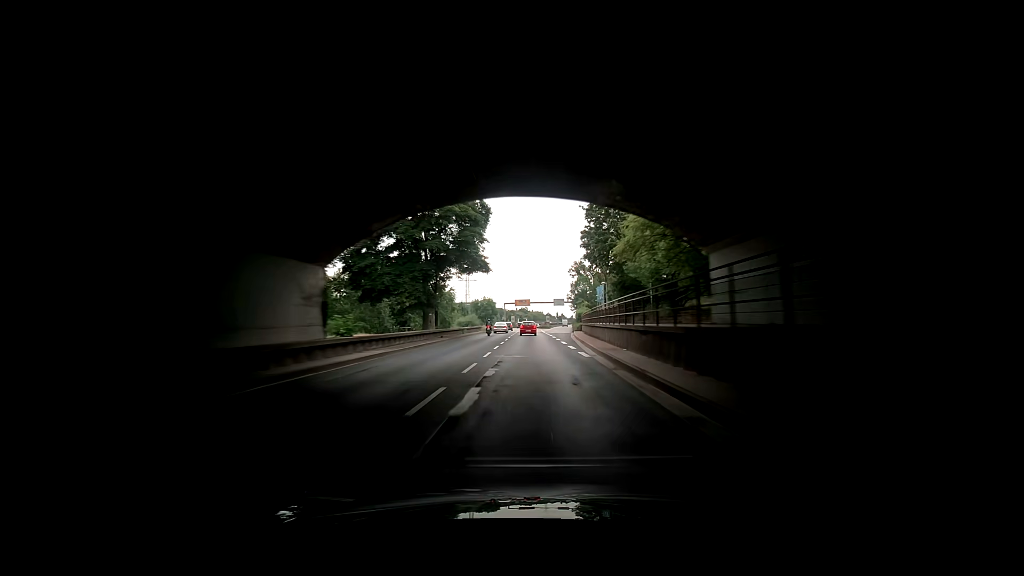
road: trunk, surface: asphalt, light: Day
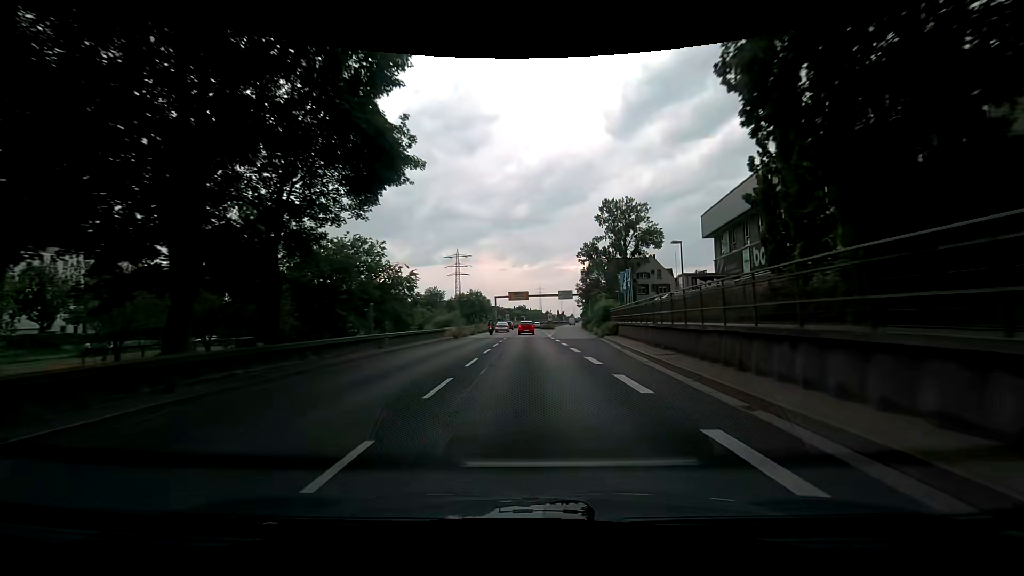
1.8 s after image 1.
(-0.4, +28.4) m; 0°
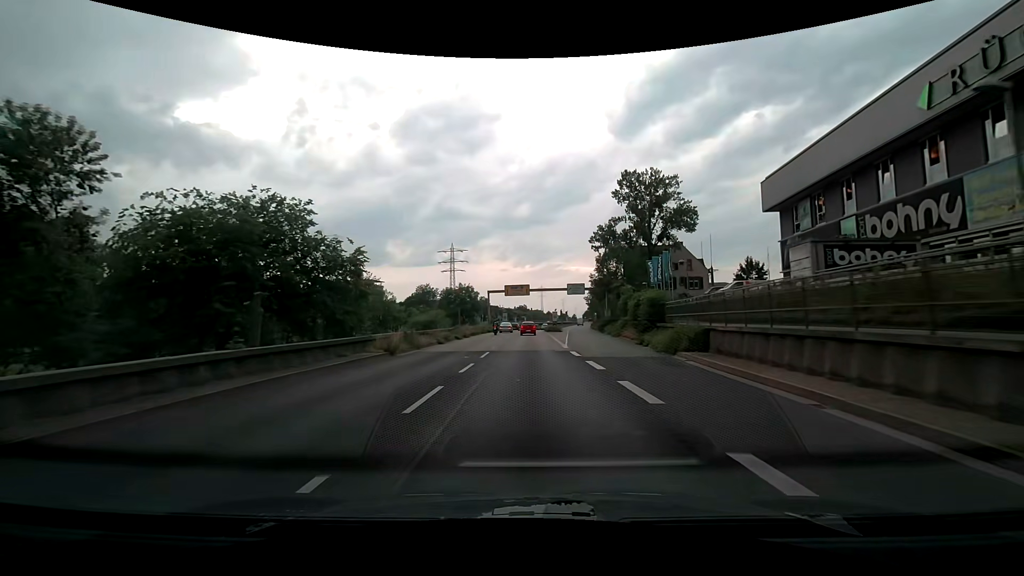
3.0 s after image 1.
(-0.2, +19.3) m; 0°
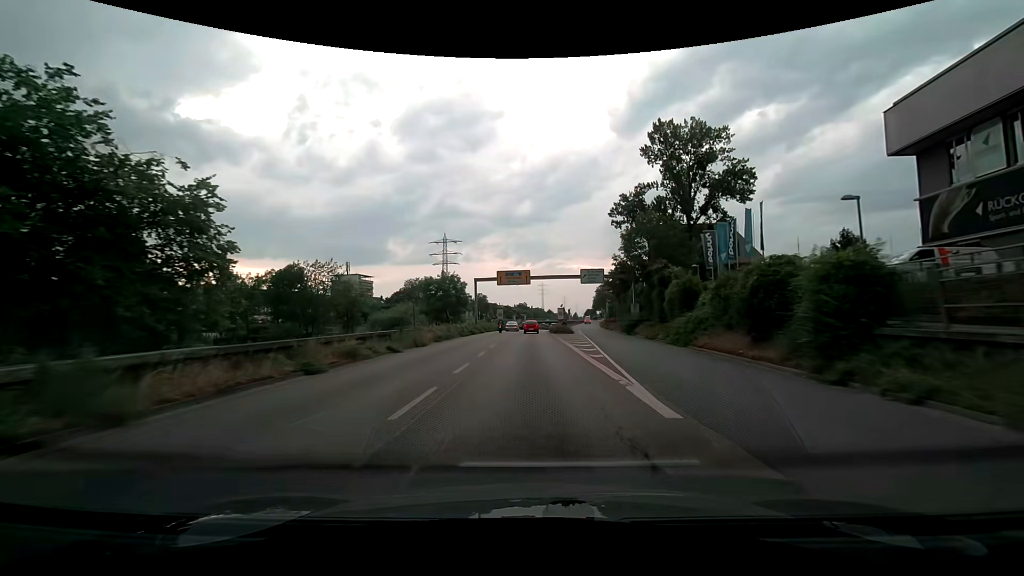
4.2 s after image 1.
(-0.2, +19.7) m; 0°
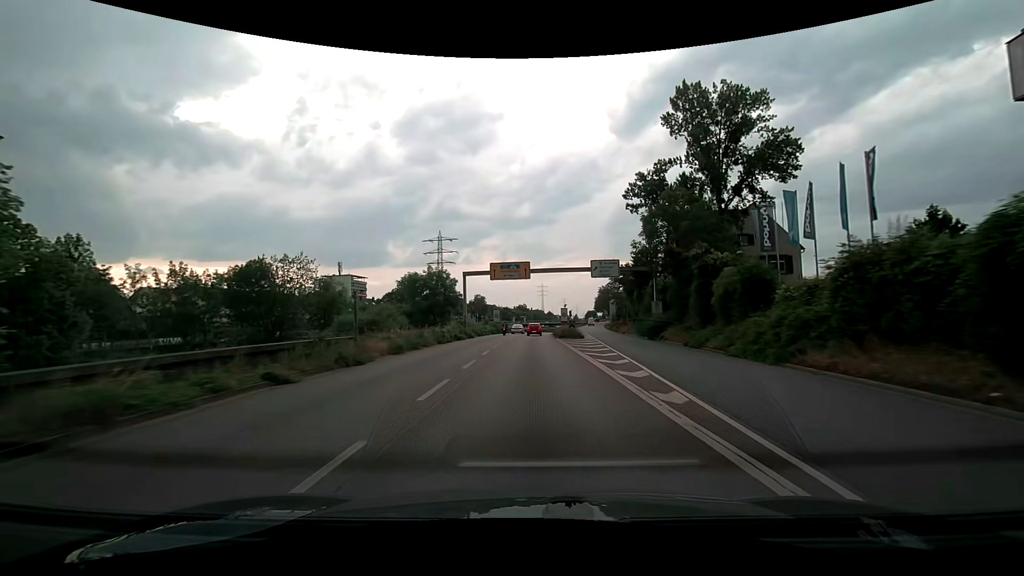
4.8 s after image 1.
(0.0, +10.0) m; 0°
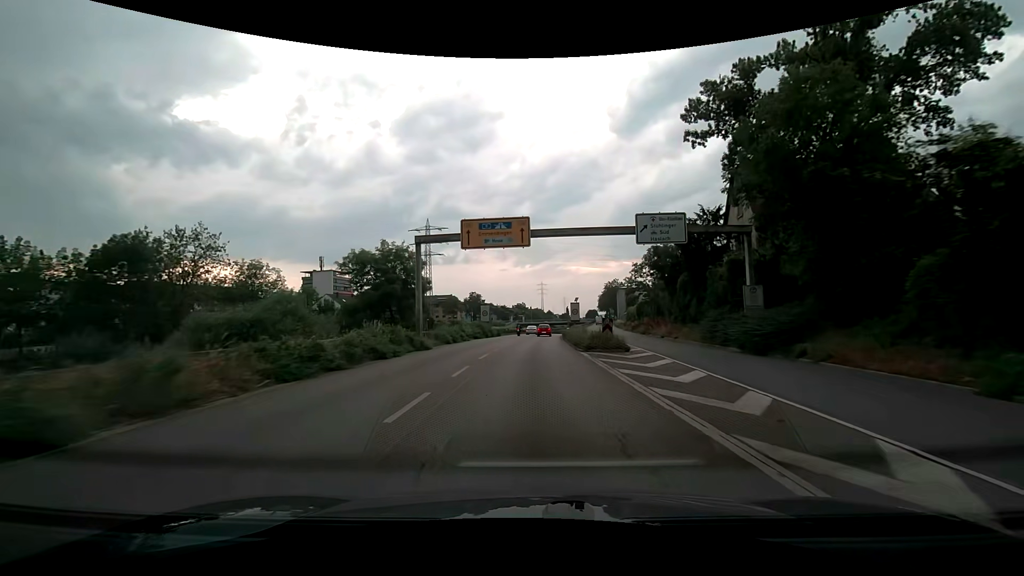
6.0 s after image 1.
(0.0, +20.5) m; 0°
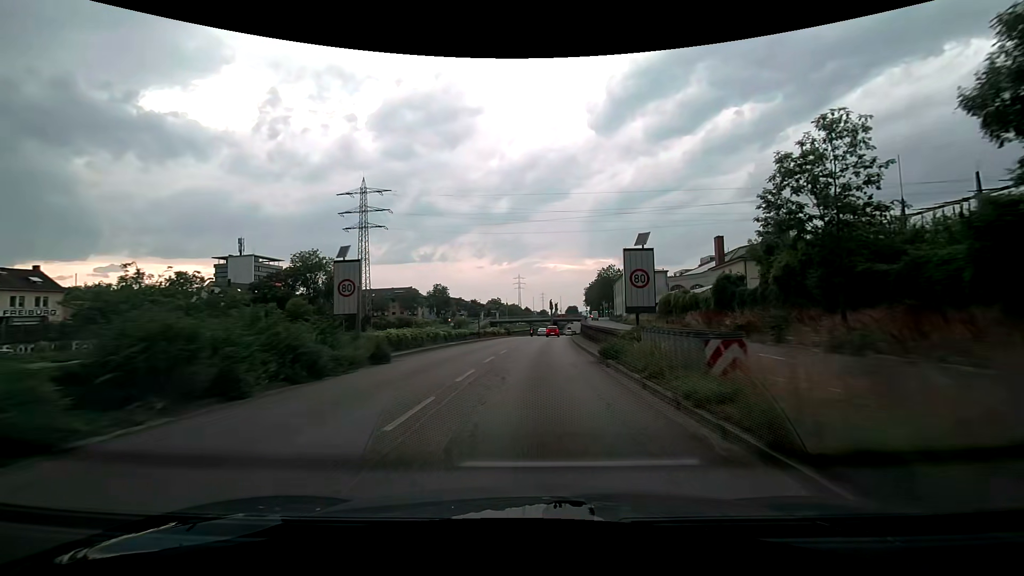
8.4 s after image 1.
(+0.7, +43.4) m; +2°
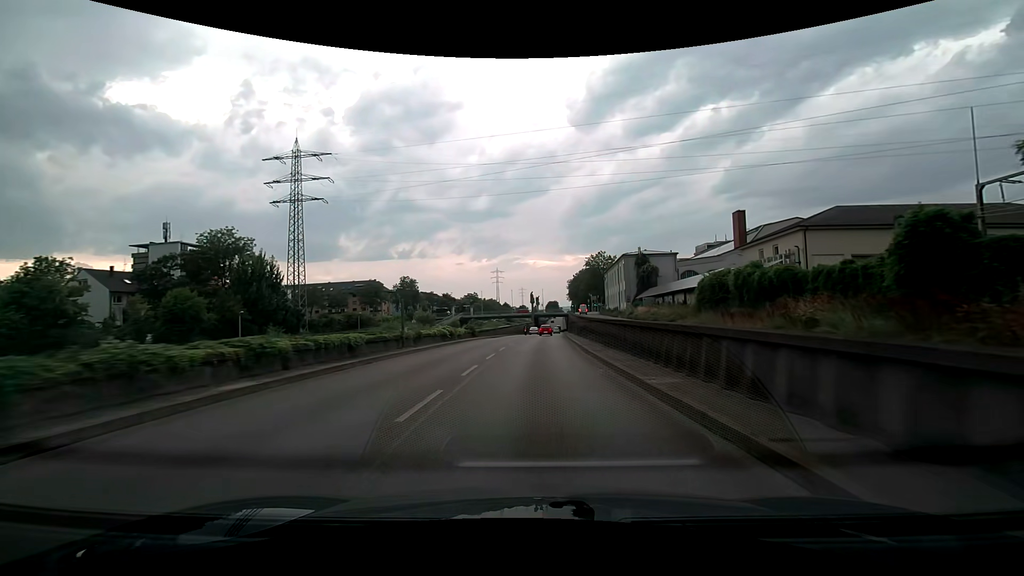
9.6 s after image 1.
(+0.5, +23.3) m; +3°
(0, +10) (0, +20) (+1, +30) (+1, +40) (+2, +50) (+2, +60) (+3, +70) (+3, +80) (+4, +90) (+5, +100) m
